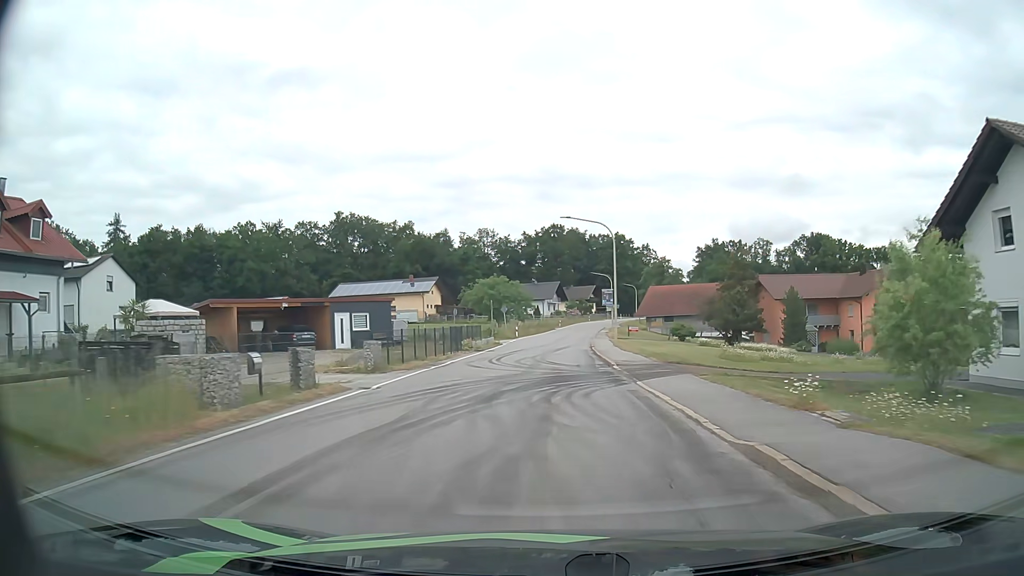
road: secondary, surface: asphalt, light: Day
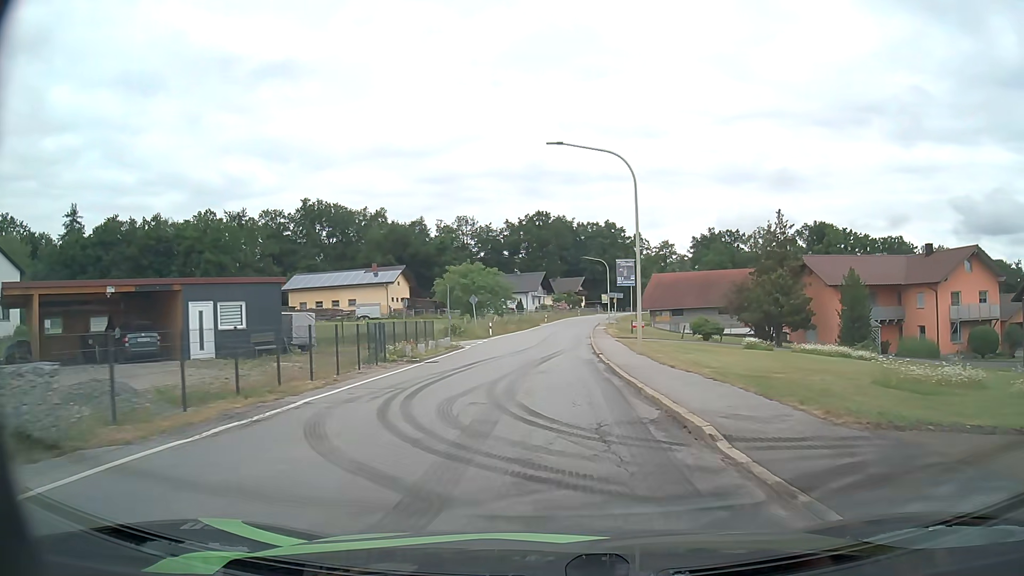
(+0.2, +15.0) m; +1°
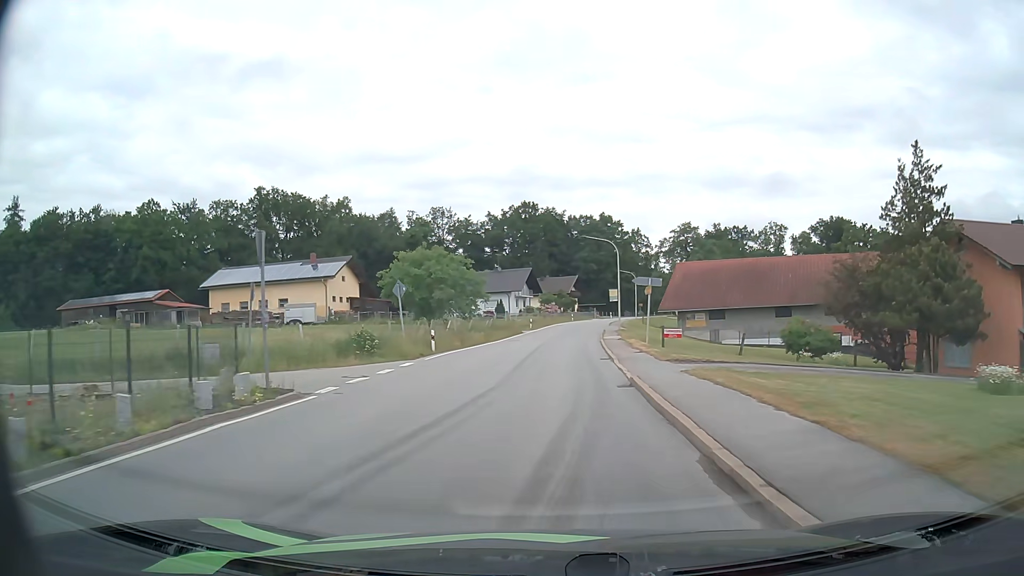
(+0.1, +21.7) m; +1°
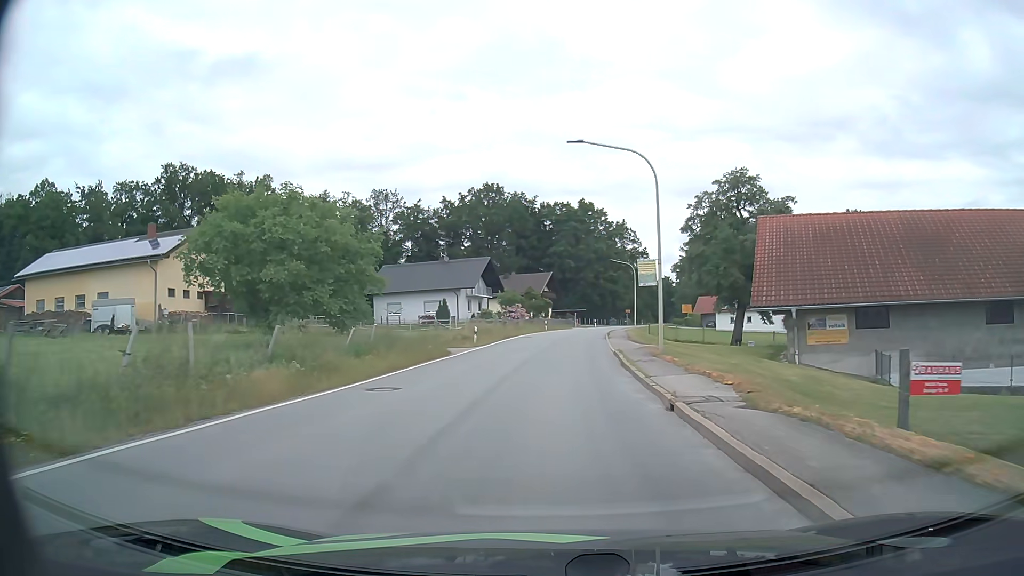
(+0.6, +29.1) m; +3°
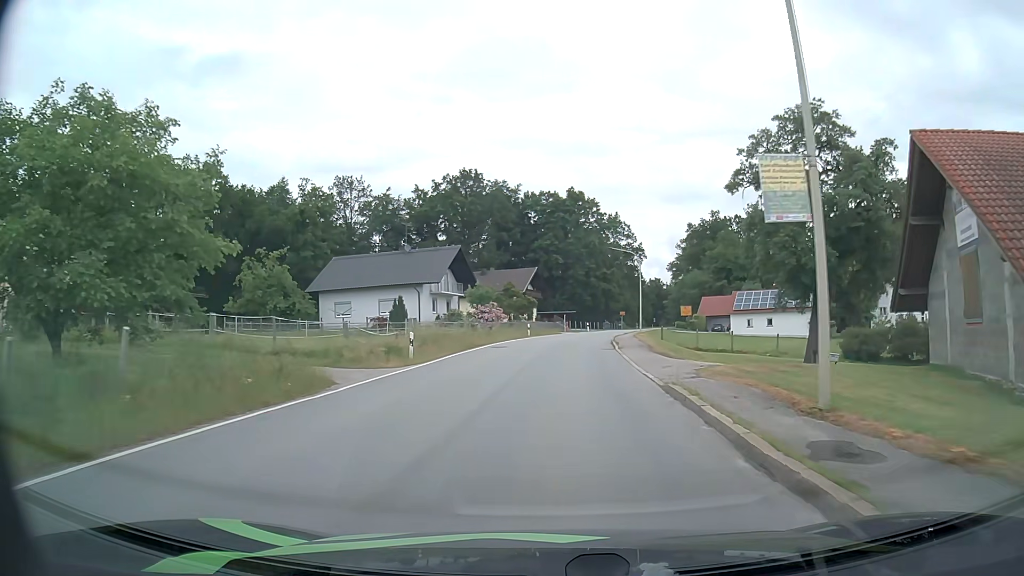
(+0.1, +14.5) m; +1°
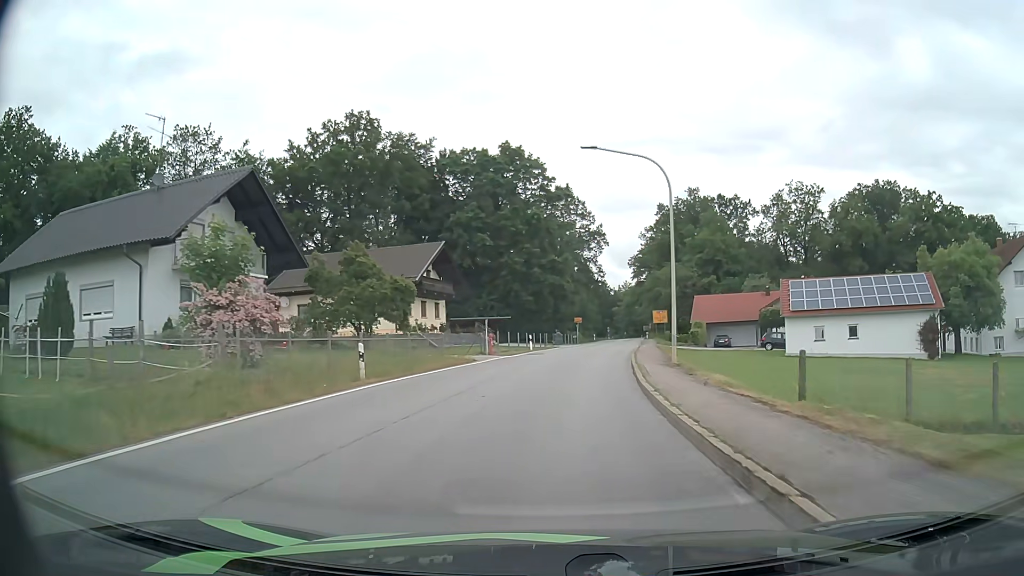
(+1.5, +35.8) m; +5°
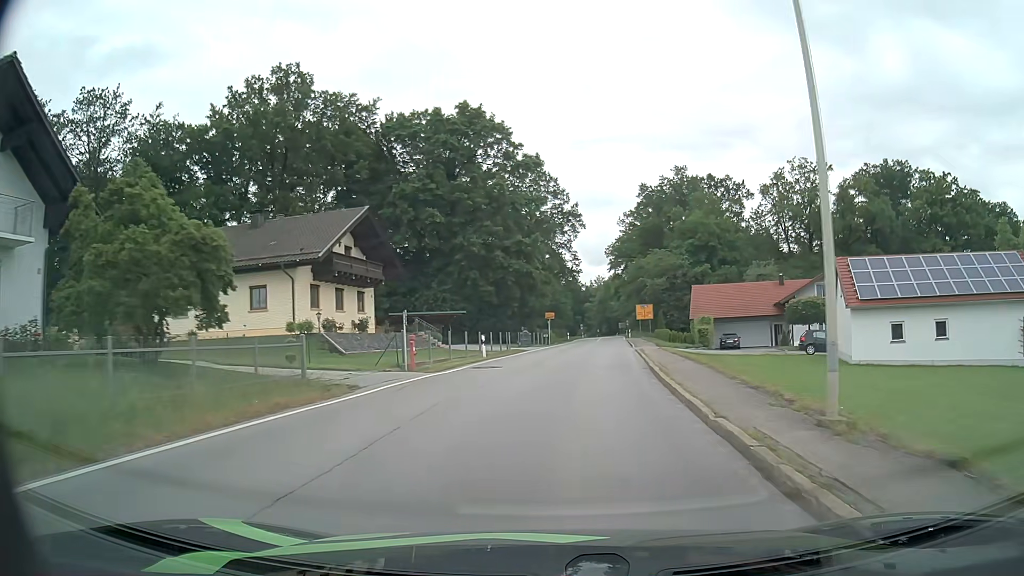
(+0.3, +14.5) m; +3°
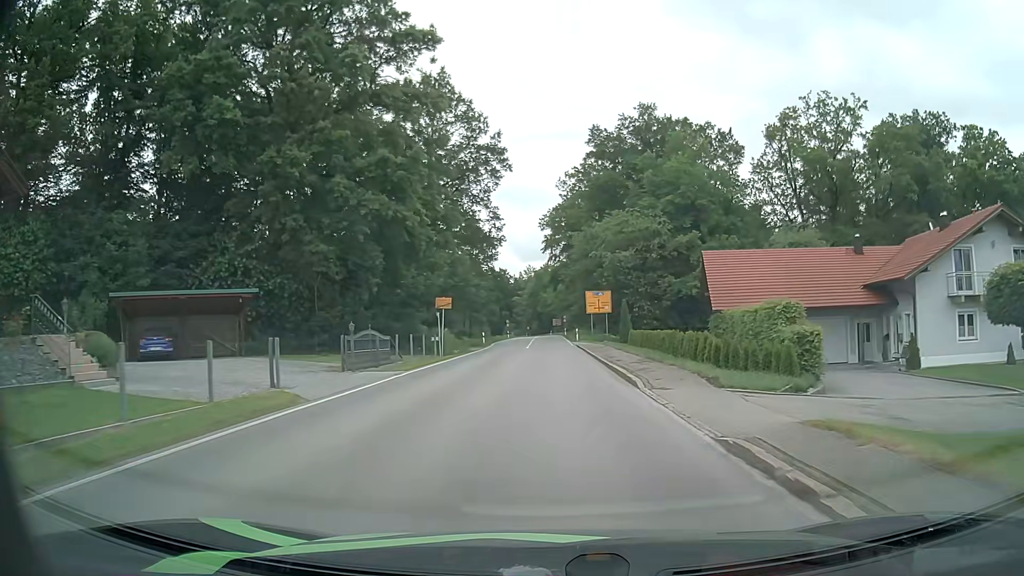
(+1.8, +29.9) m; +6°
(0, +10) (0, +20) (0, +30) (0, +40) (0, +50) (0, +60) (0, +70) (0, +80) (0, +90) (0, +100) m
